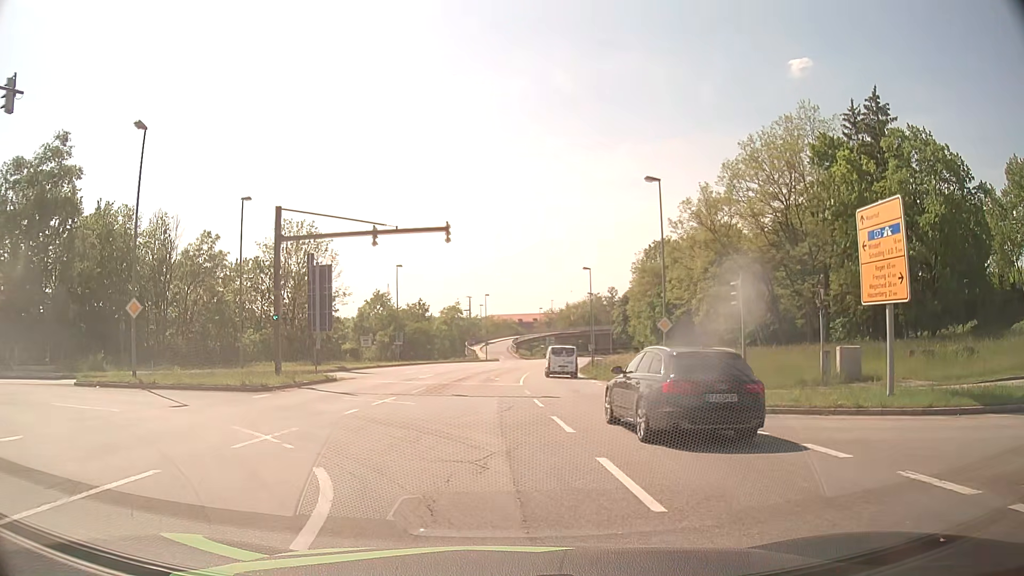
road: primary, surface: asphalt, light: Day
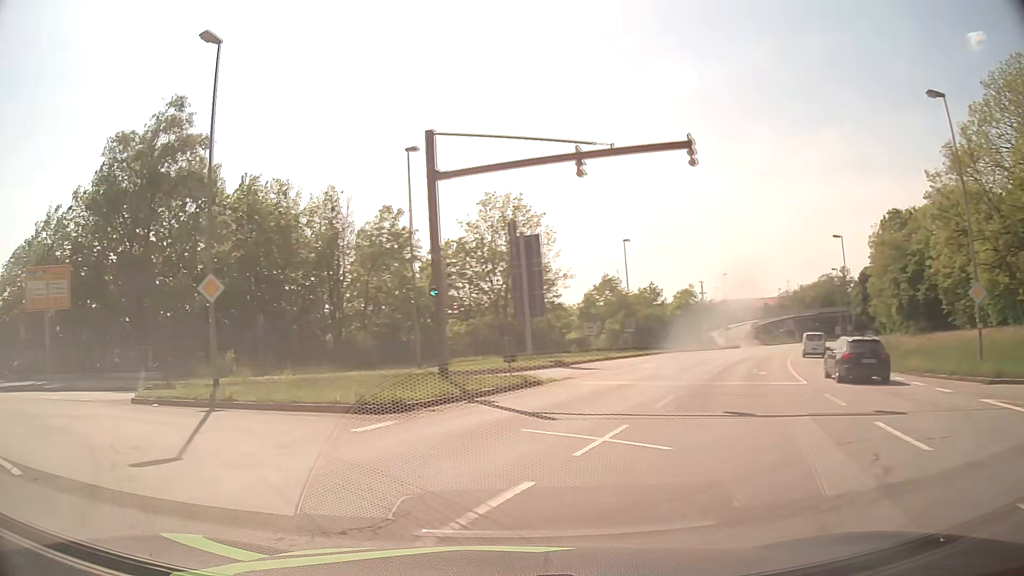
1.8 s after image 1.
(-0.9, +10.0) m; -18°
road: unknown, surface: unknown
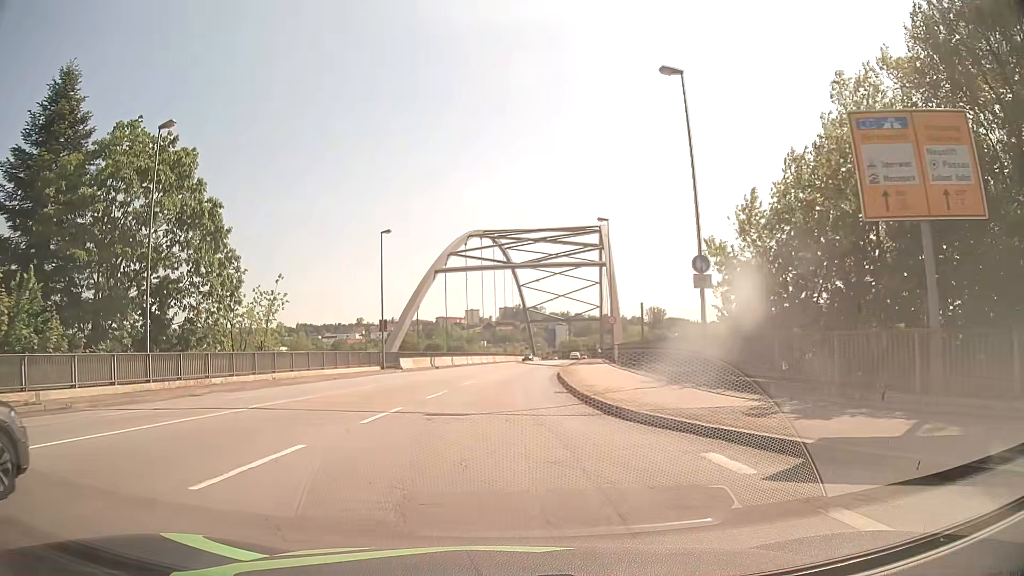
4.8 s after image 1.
(-13.8, +15.6) m; -69°
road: primary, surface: asphalt
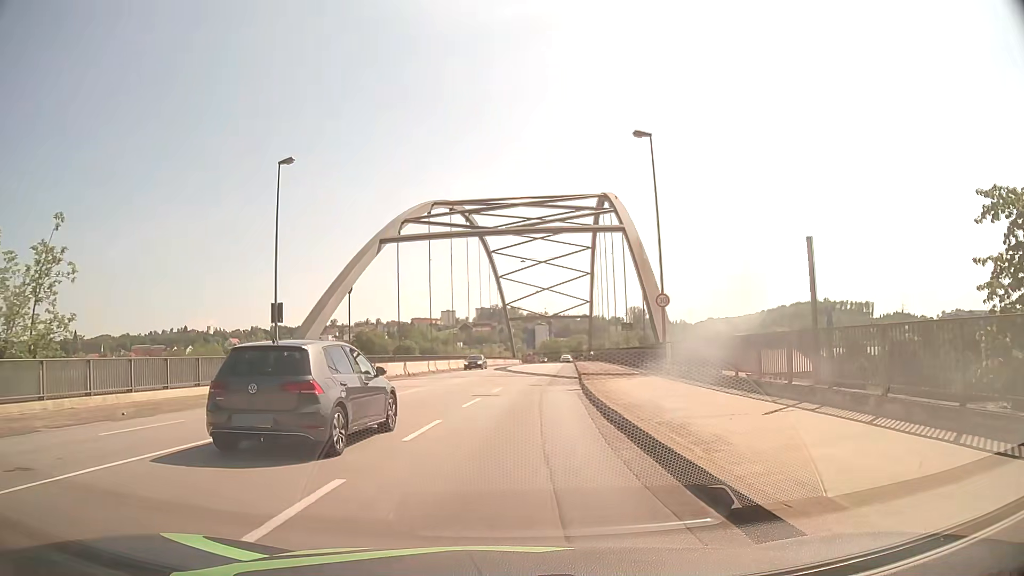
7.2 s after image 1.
(0.0, +20.1) m; +2°
